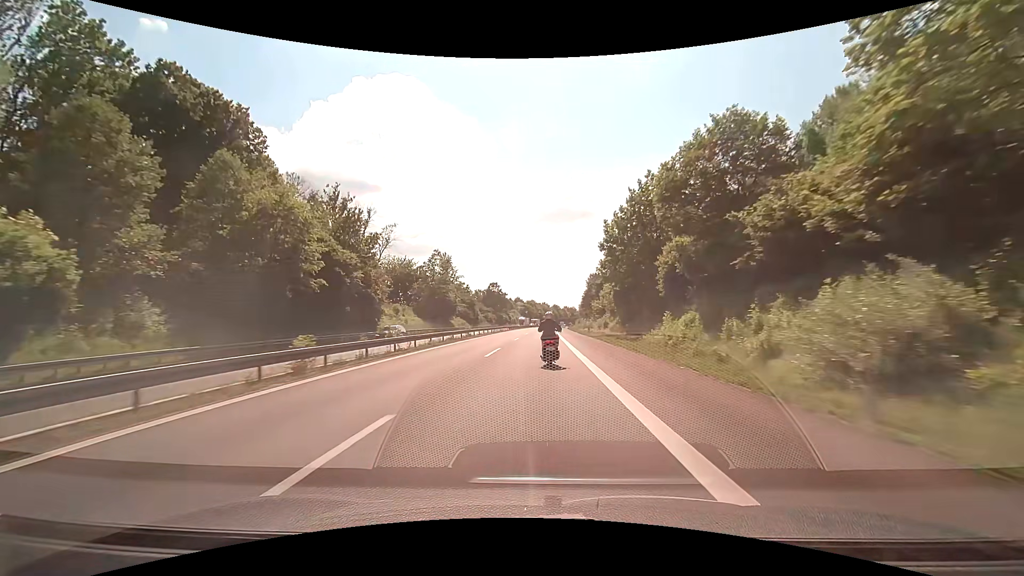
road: motorway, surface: asphalt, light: Day
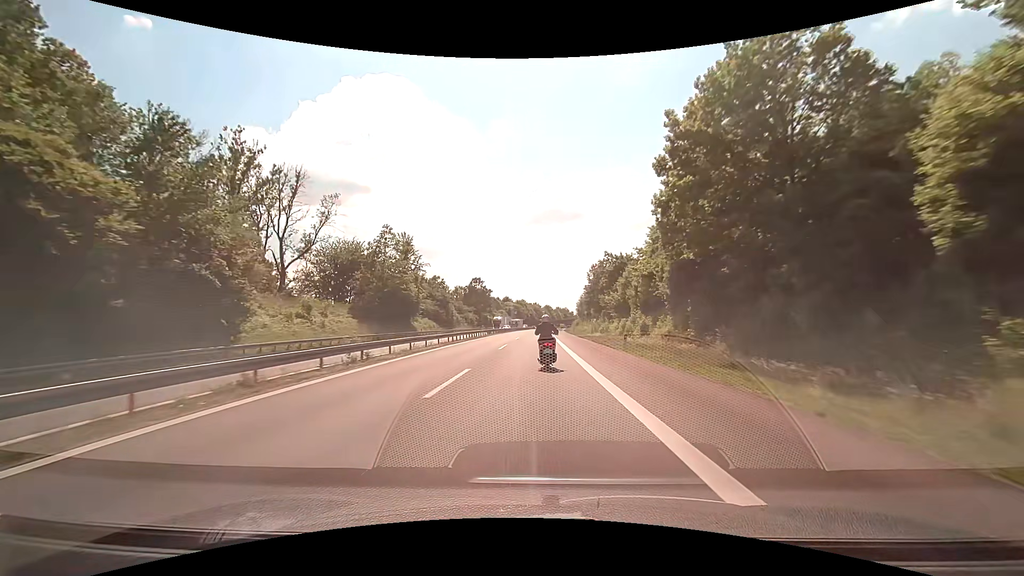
(+0.2, +27.9) m; +1°
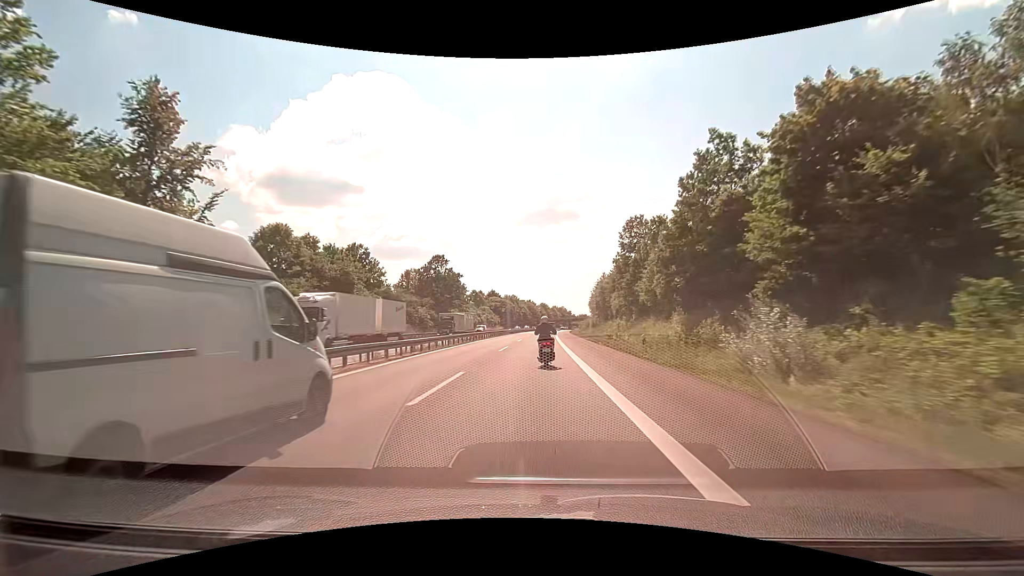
(+0.4, +54.9) m; +1°
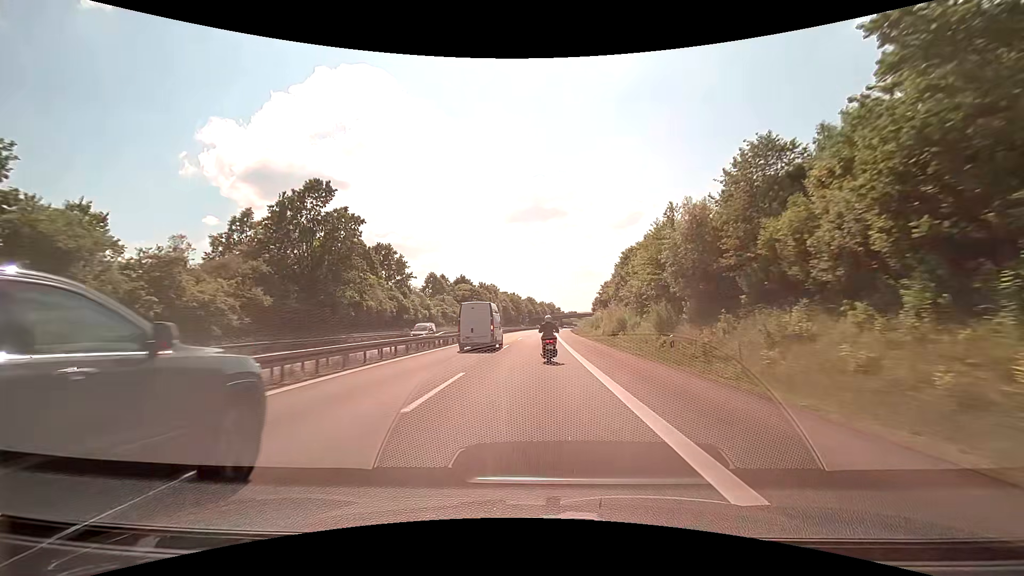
(+0.3, +55.0) m; +1°
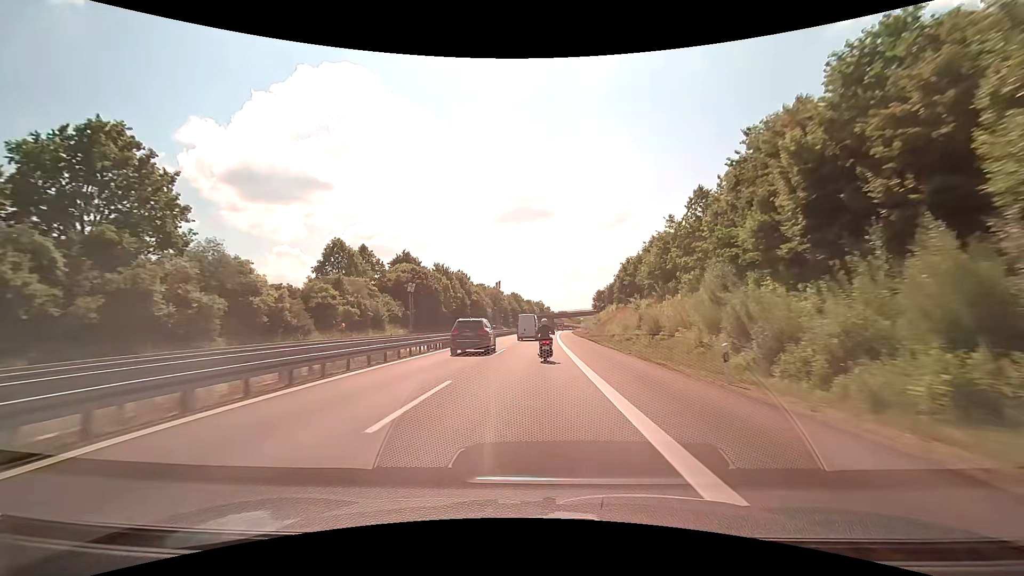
(+0.7, +55.2) m; +1°
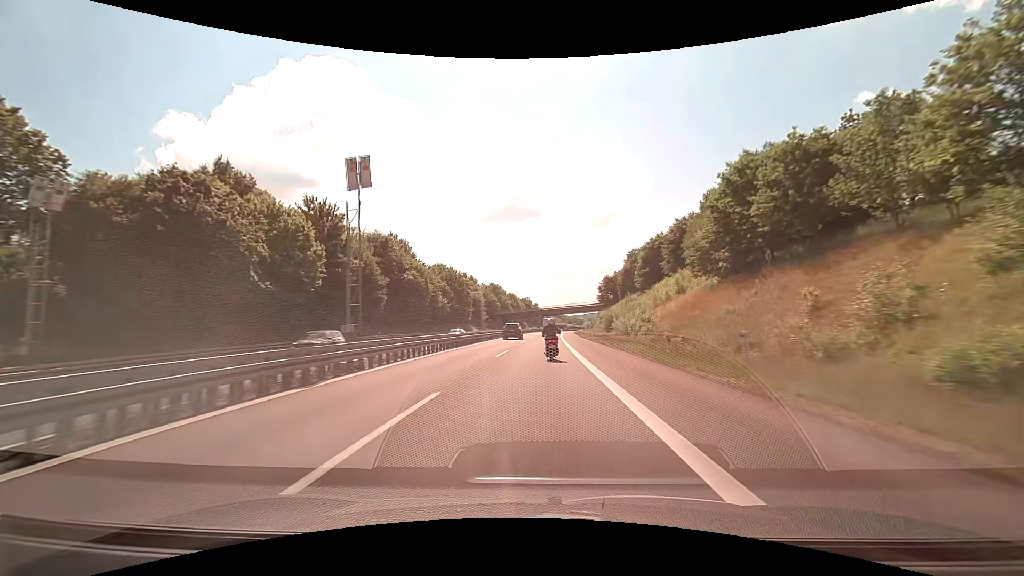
(+0.7, +56.7) m; +1°
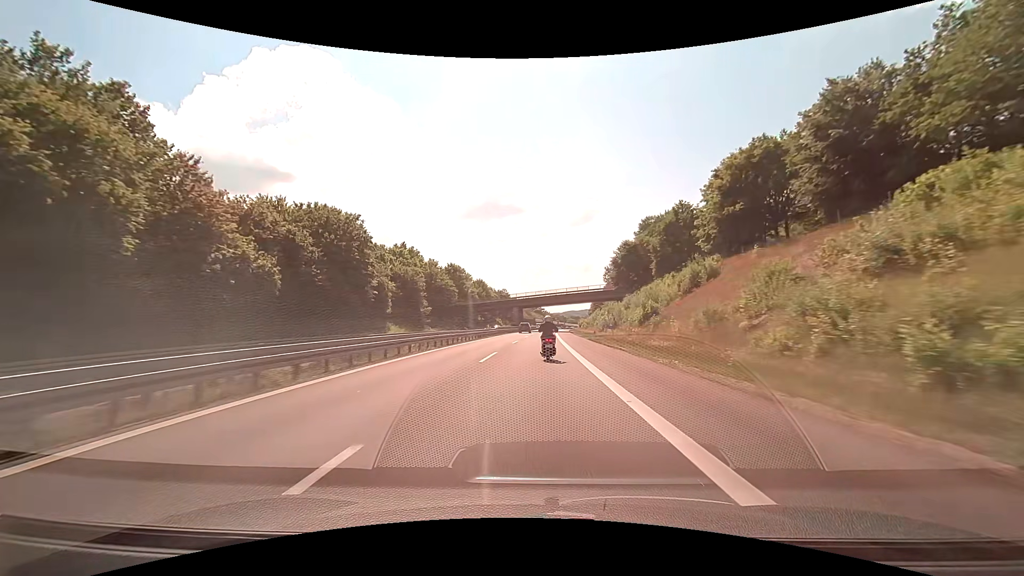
(+1.1, +58.6) m; +2°
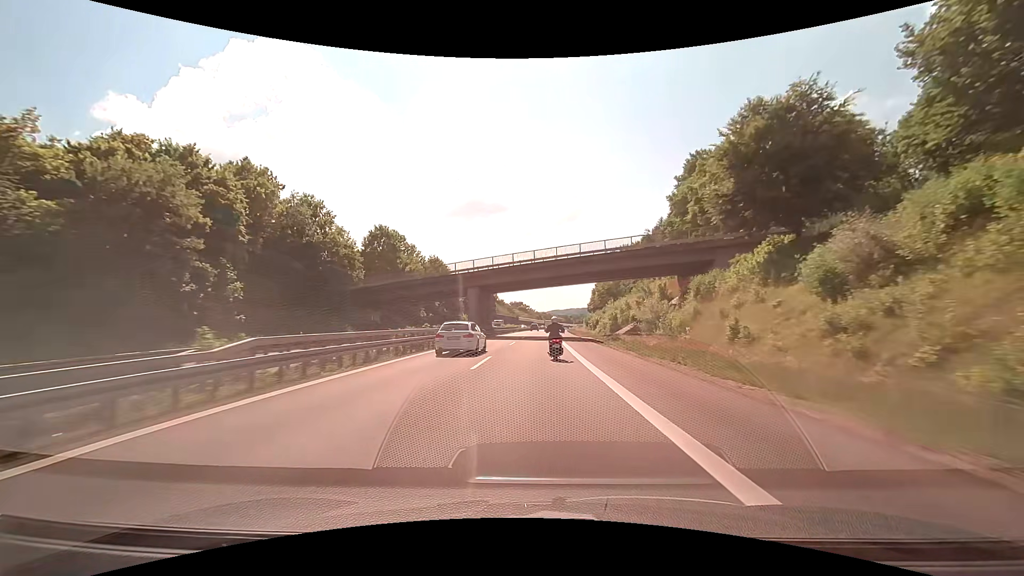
(+0.5, +56.6) m; +2°
(0, +10) (0, +20) (0, +30) (+1, +40) (+1, +50) (+1, +60) (+1, +70) (+1, +80) (+2, +90) (+2, +100) m
